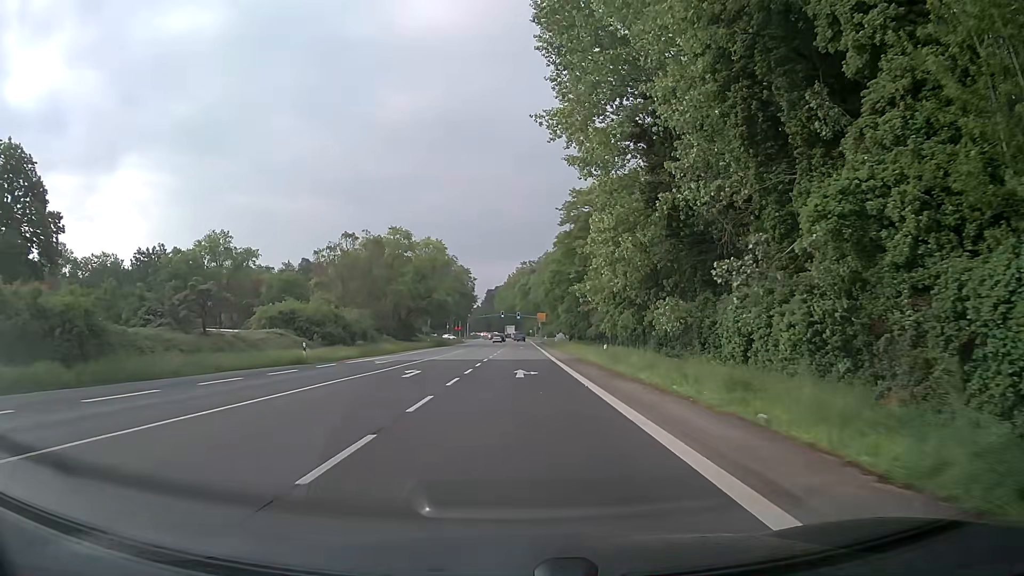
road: primary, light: Day
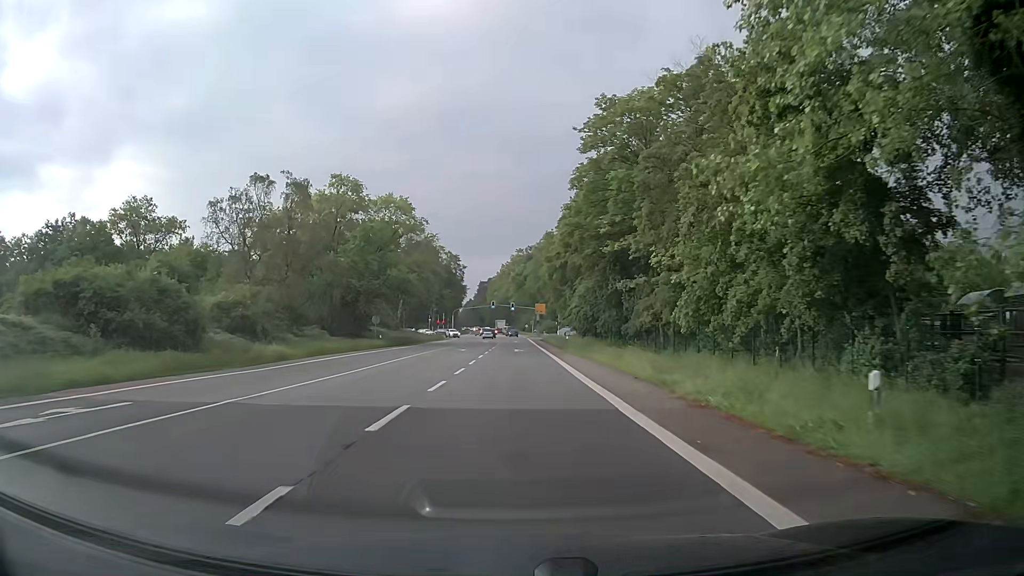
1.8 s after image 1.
(+0.4, +28.1) m; +1°
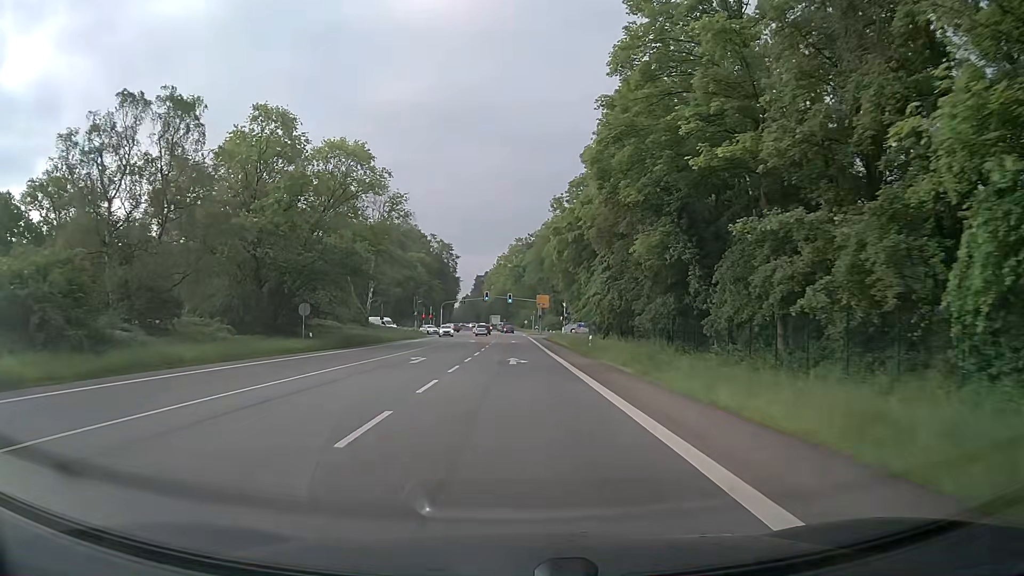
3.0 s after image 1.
(+0.1, +20.4) m; 0°
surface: asphalt
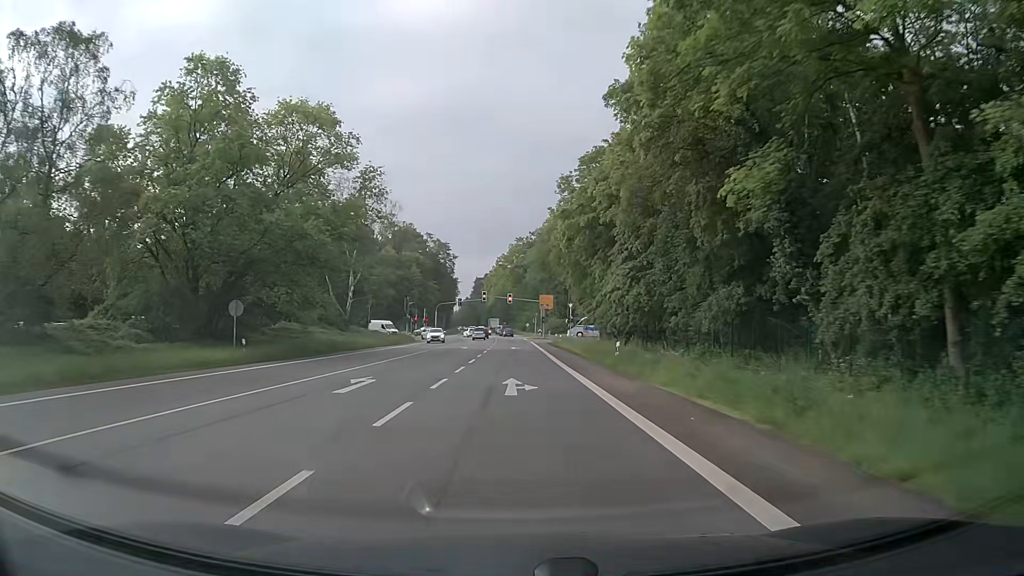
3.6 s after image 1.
(0.0, +10.5) m; 0°
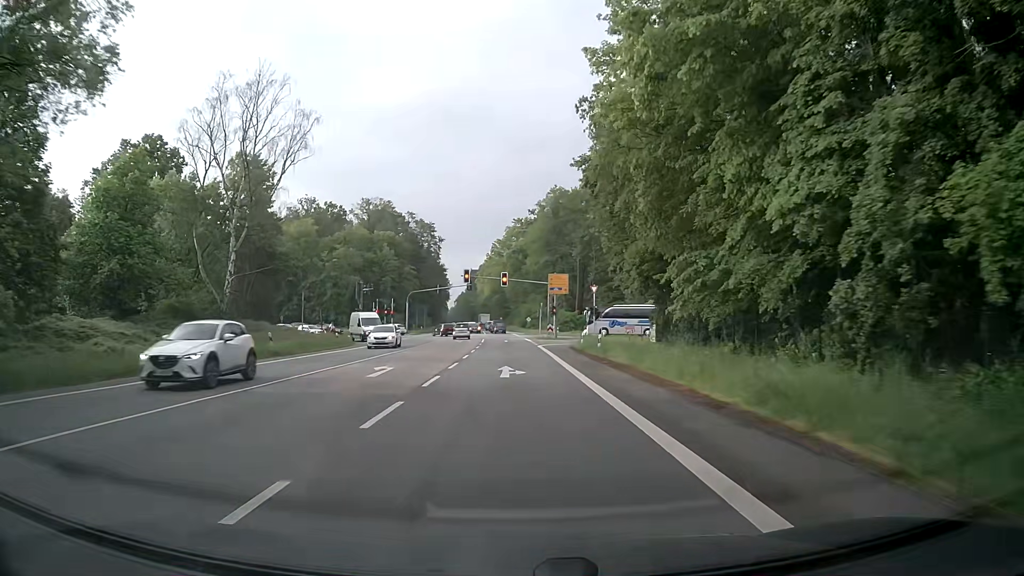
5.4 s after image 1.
(-0.1, +31.5) m; 0°
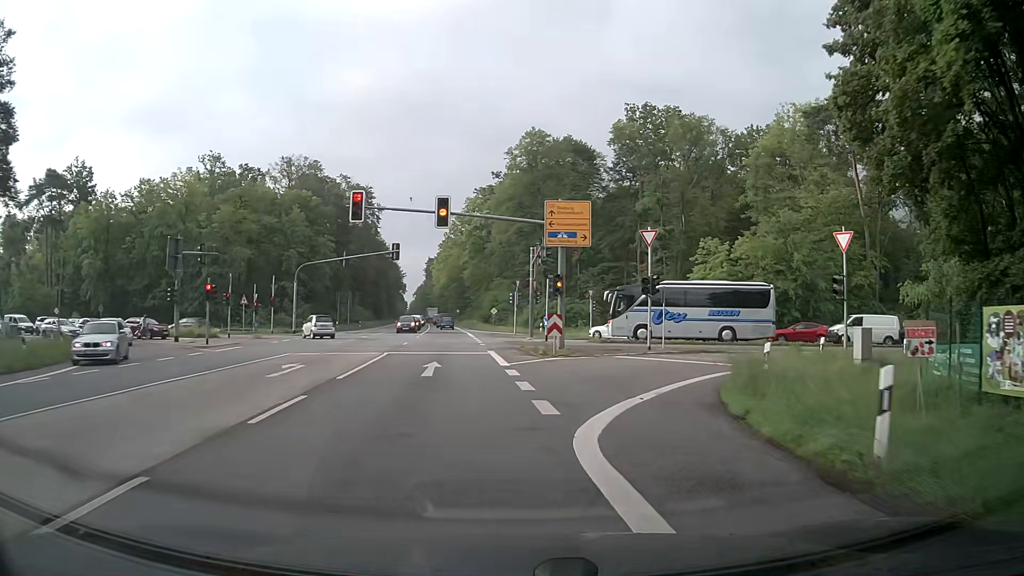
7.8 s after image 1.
(+0.2, +36.9) m; +3°
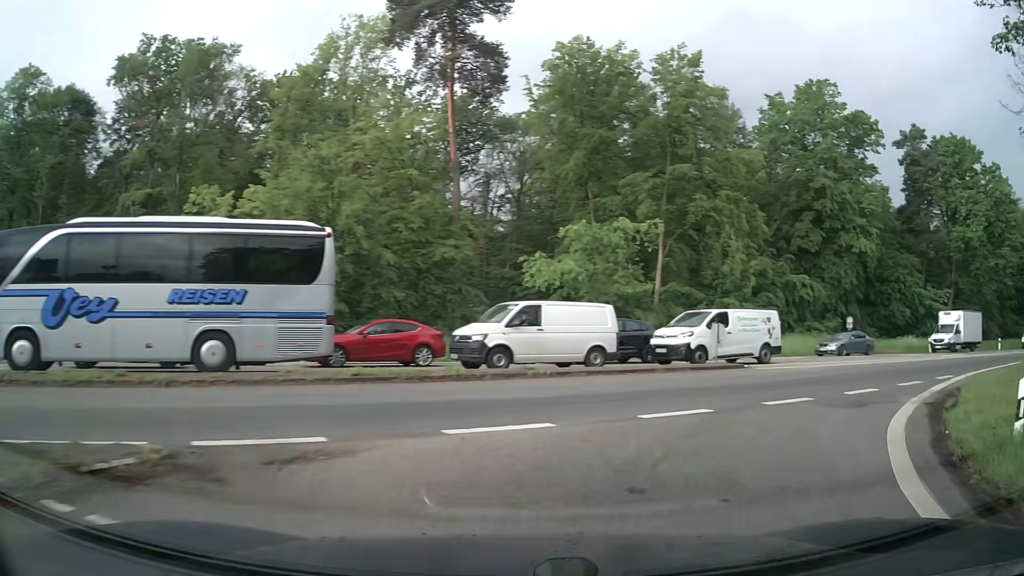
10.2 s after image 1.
(+6.5, +22.7) m; +42°
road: secondary_link
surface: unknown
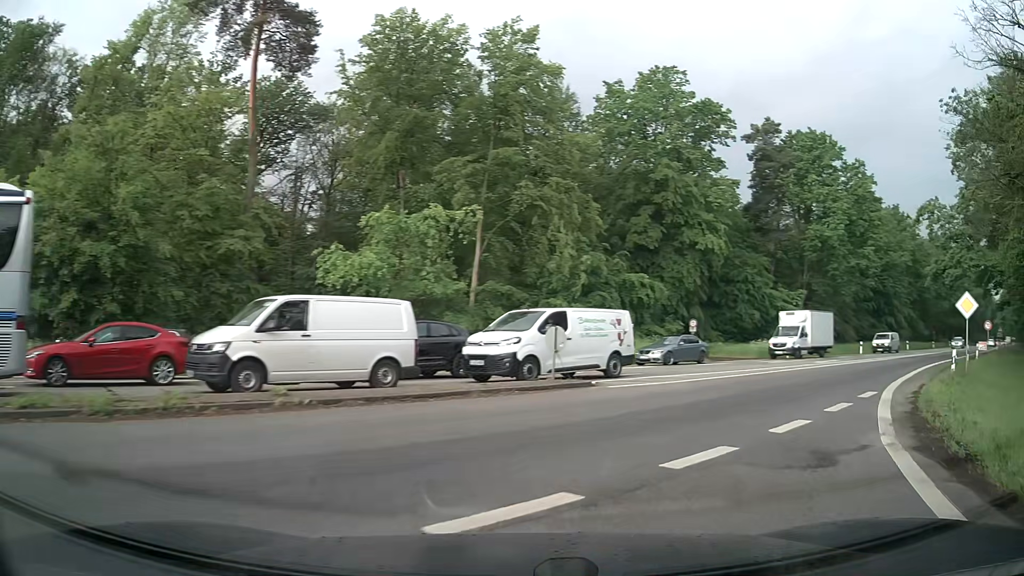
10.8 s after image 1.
(+0.7, +5.5) m; +15°
(+2, +10) (+7, +18) (+14, +26) (+21, +33) (+28, +40) (+35, +47) (+42, +54) (+49, +61) (+56, +68) (+63, +75) m
